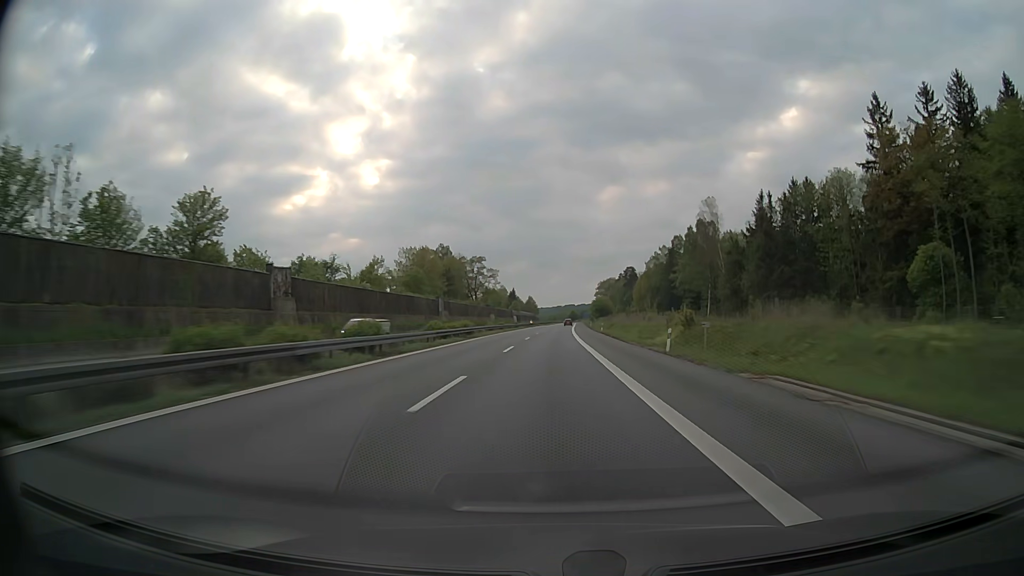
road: motorway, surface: asphalt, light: Day
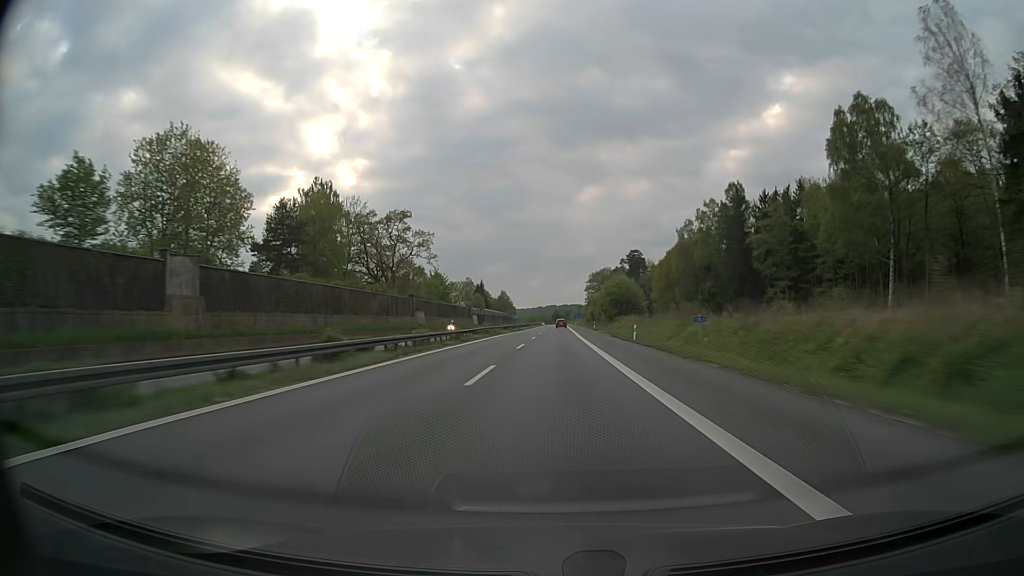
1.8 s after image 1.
(+1.8, +85.6) m; +2°
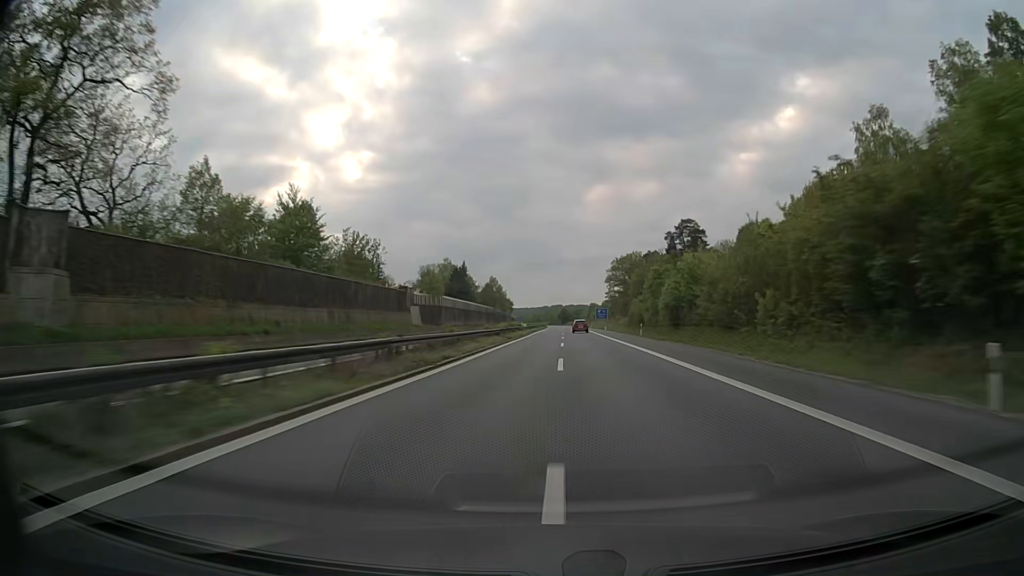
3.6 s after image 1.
(-0.5, +85.6) m; 0°
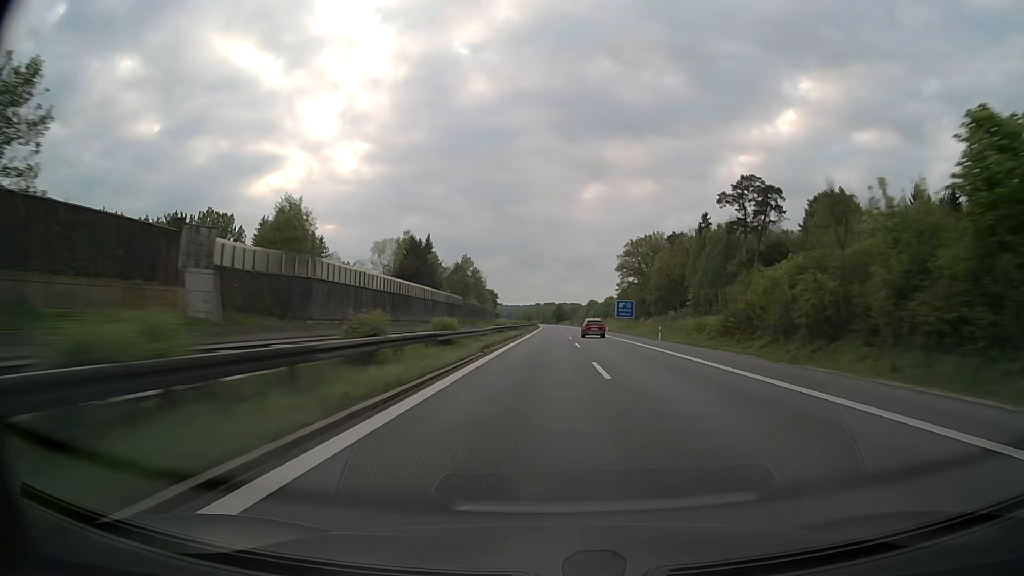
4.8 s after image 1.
(+0.1, +57.0) m; 0°
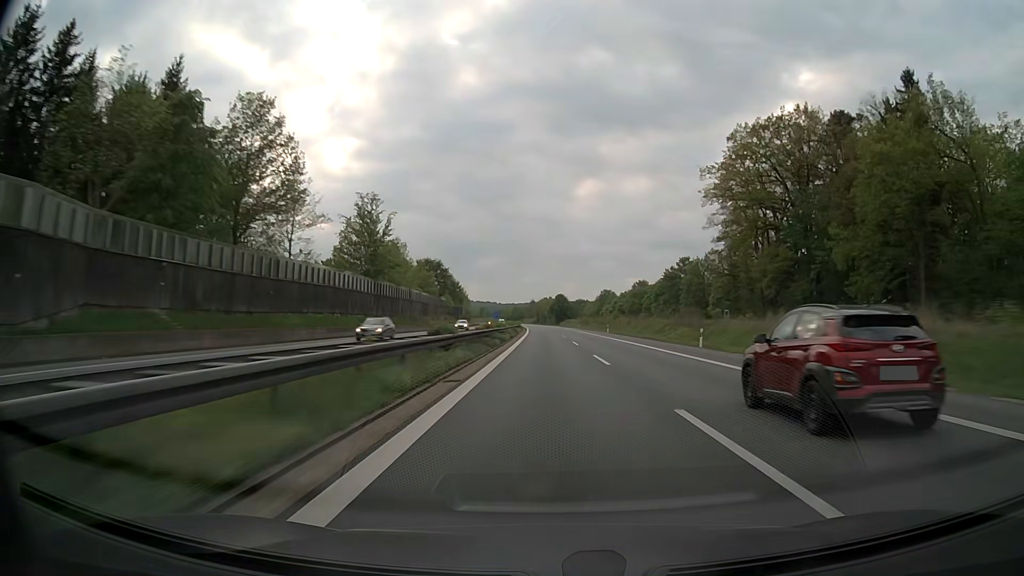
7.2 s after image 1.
(+0.6, +114.0) m; +1°
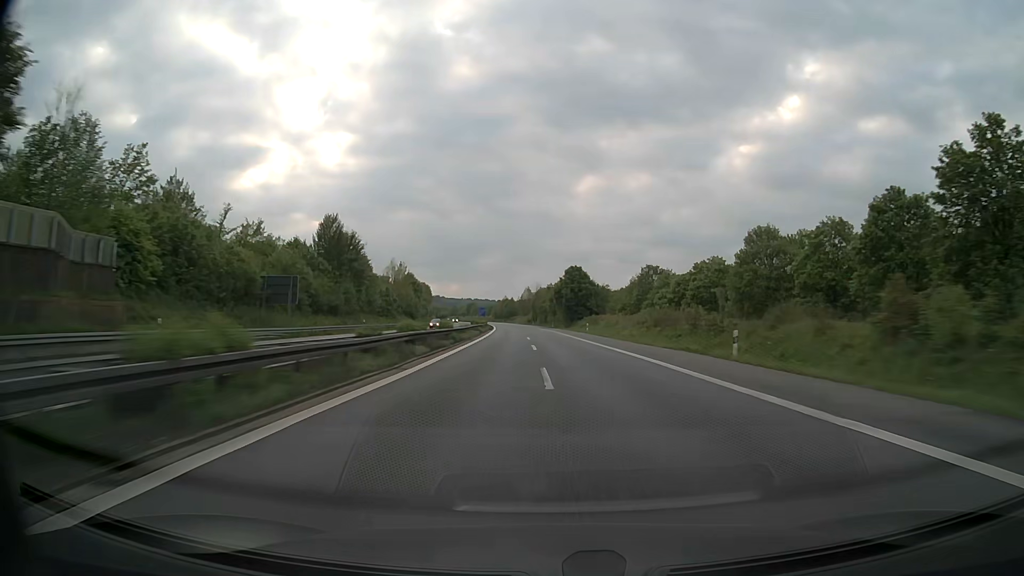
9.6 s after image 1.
(-0.1, +114.1) m; 0°
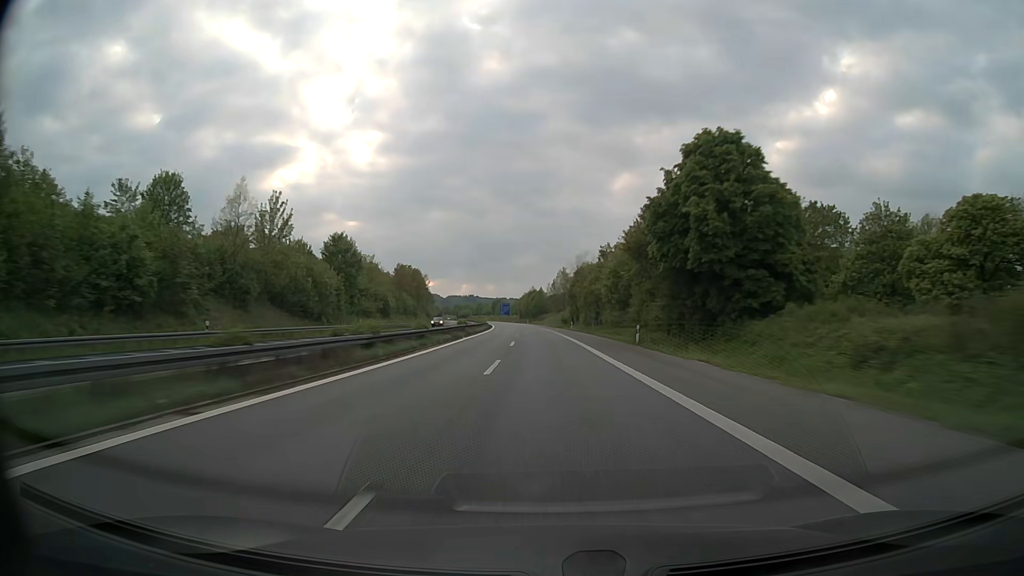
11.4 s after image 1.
(-2.1, +85.6) m; -3°
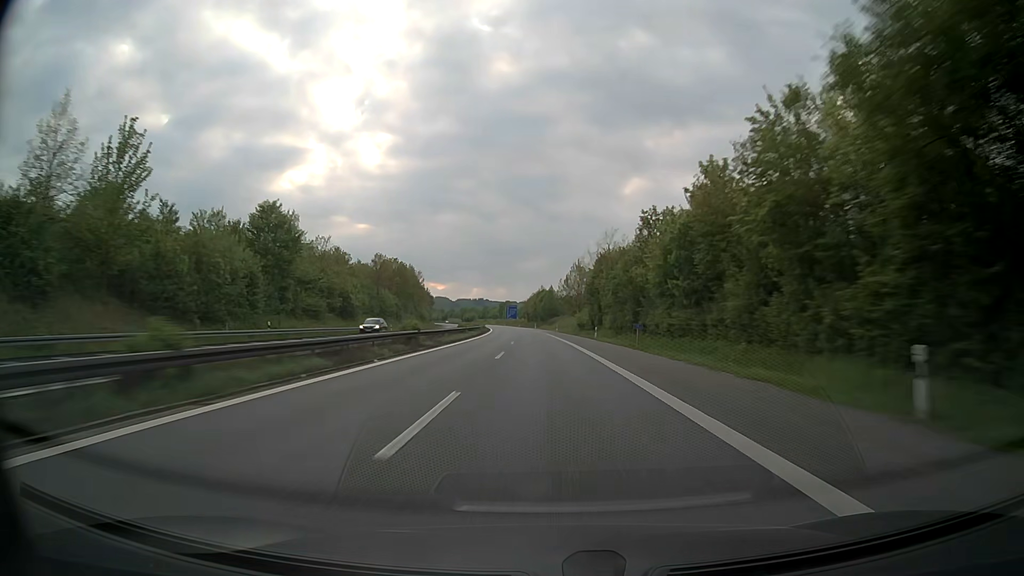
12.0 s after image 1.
(-0.3, +28.5) m; -1°
(0, +10) (0, +20) (0, +30) (0, +40) (-1, +50) (-1, +60) (-1, +70) (-2, +80) (-2, +90) (-3, +100) m
